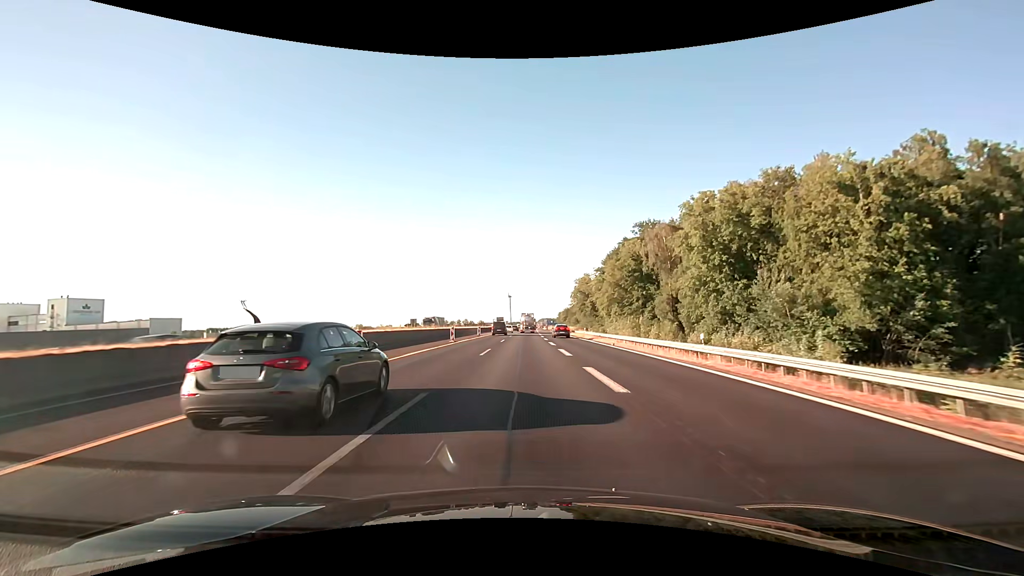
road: motorway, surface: asphalt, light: Day
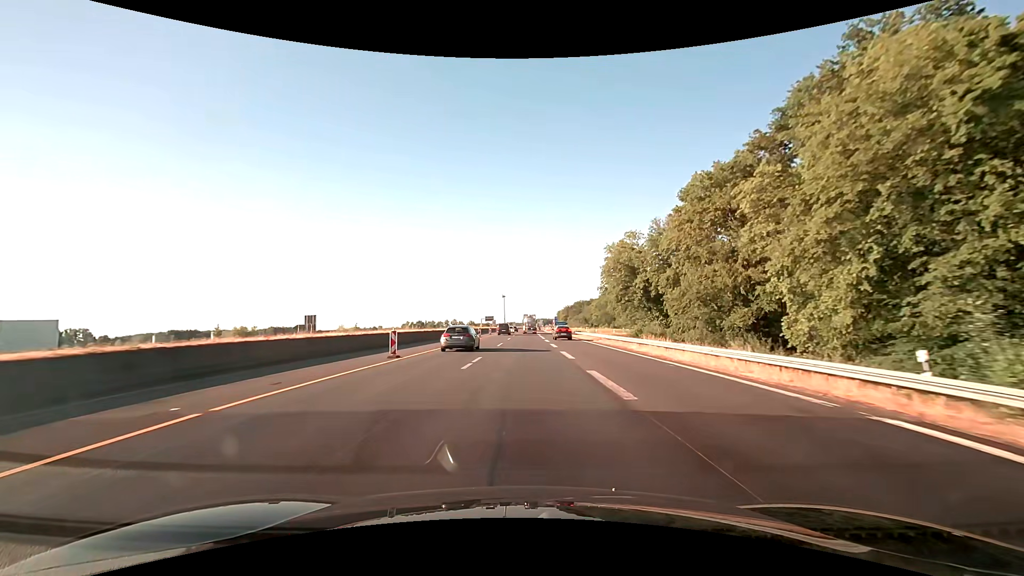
(+0.3, +62.4) m; +1°
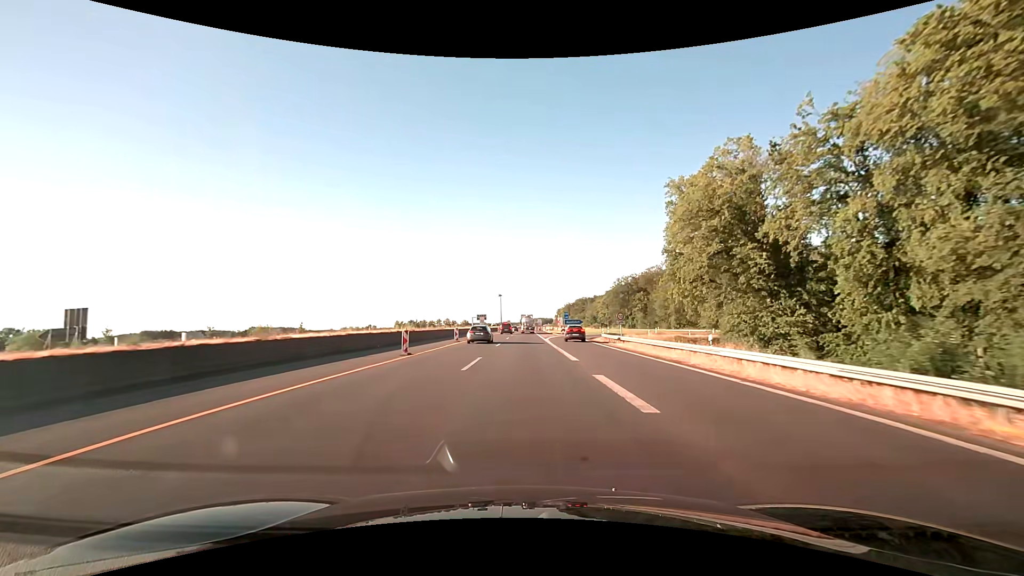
(+0.1, +37.5) m; 0°
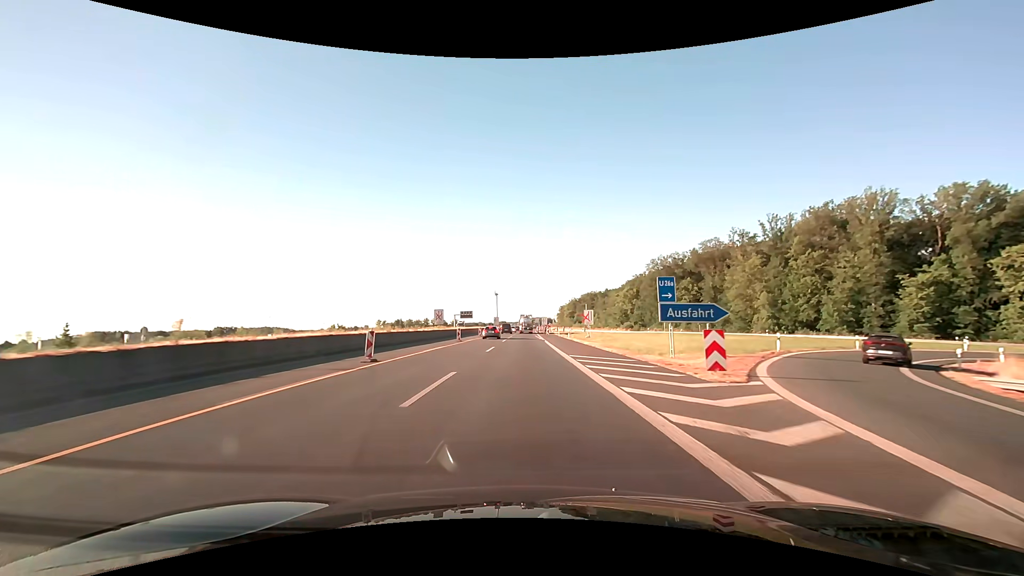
(+0.3, +62.6) m; 0°
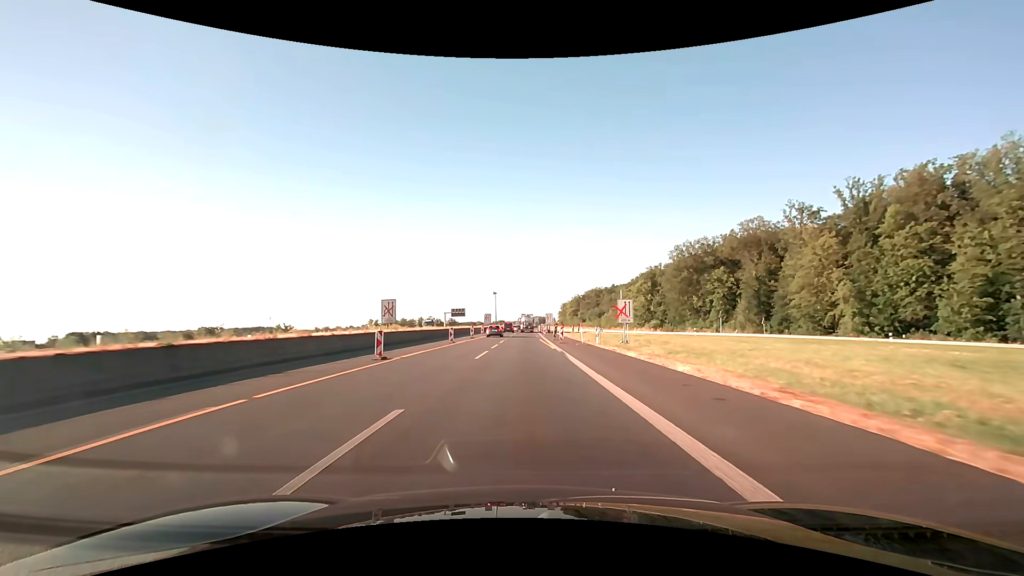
(0.0, +25.0) m; 0°
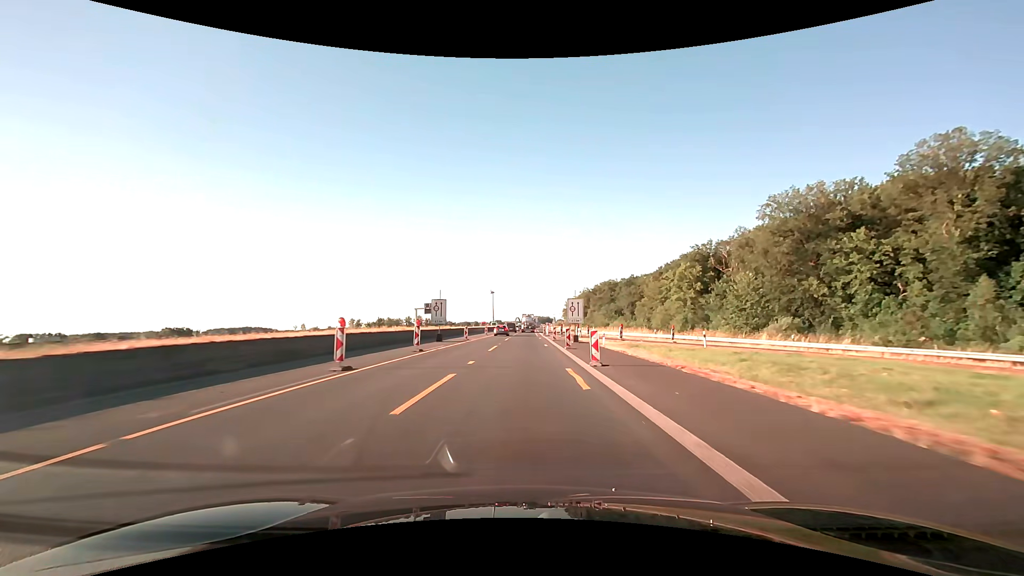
(+0.3, +50.0) m; 0°
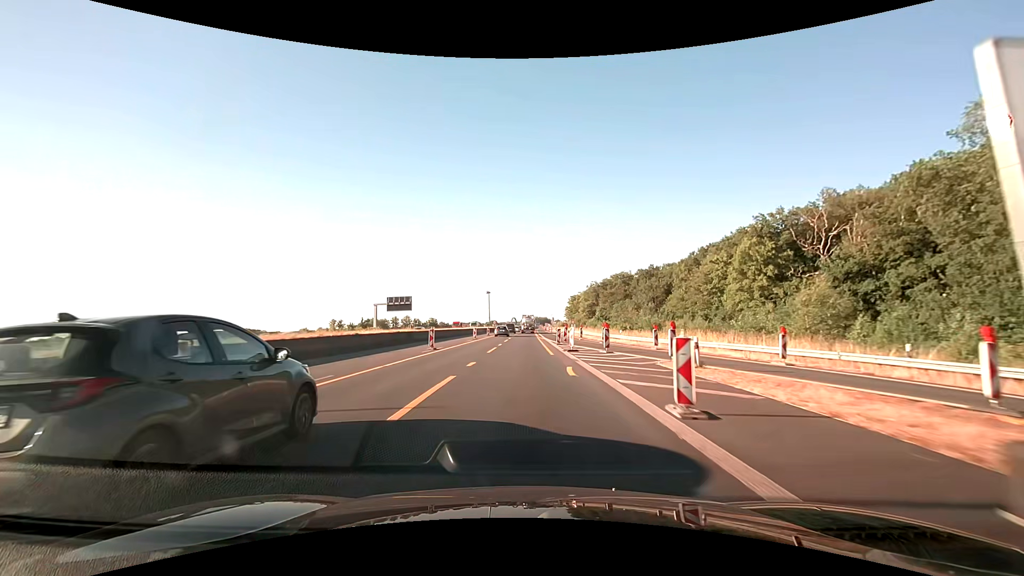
(+0.3, +37.5) m; 0°
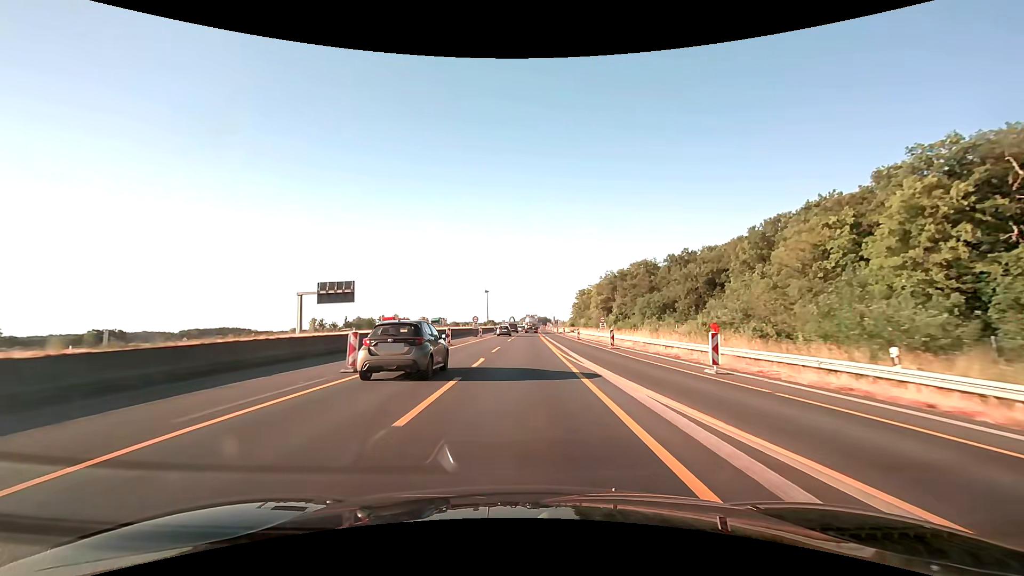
(0.0, +37.4) m; 0°
(0, +10) (0, +20) (0, +30) (0, +40) (0, +50) (+1, +60) (+1, +70) (+1, +80) (+1, +90) (+1, +100) m
